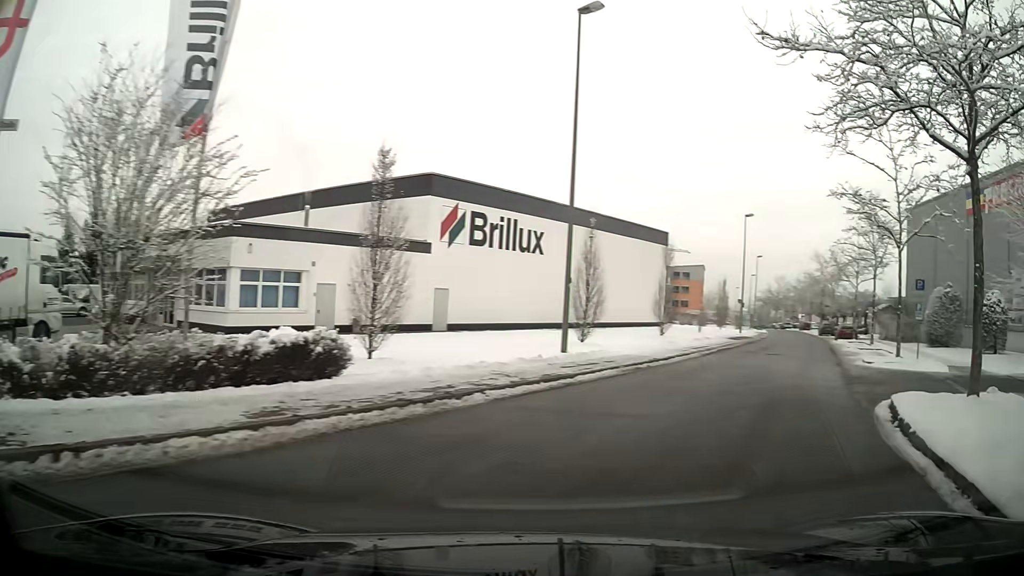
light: Day
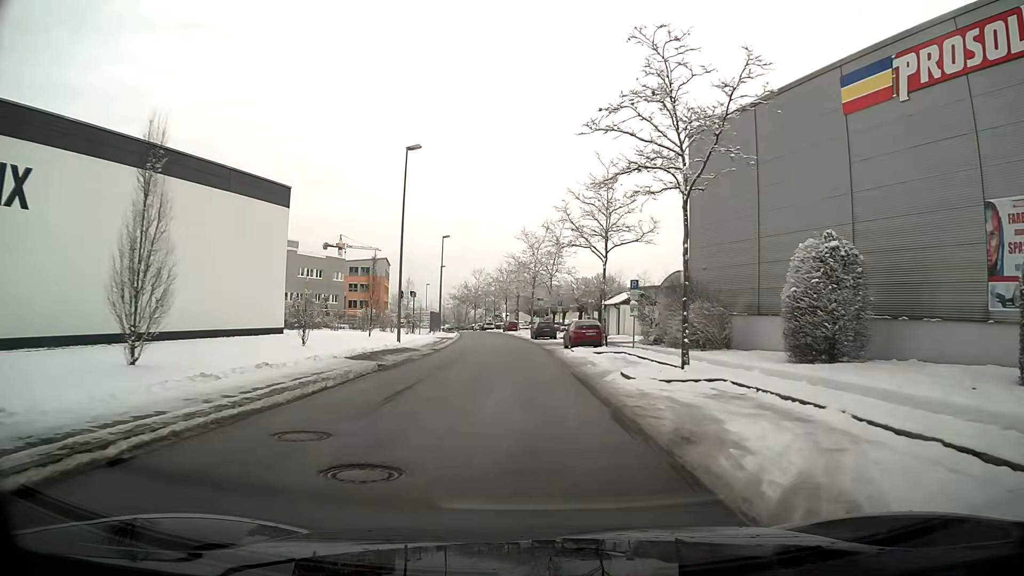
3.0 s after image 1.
(+6.6, +23.0) m; +19°
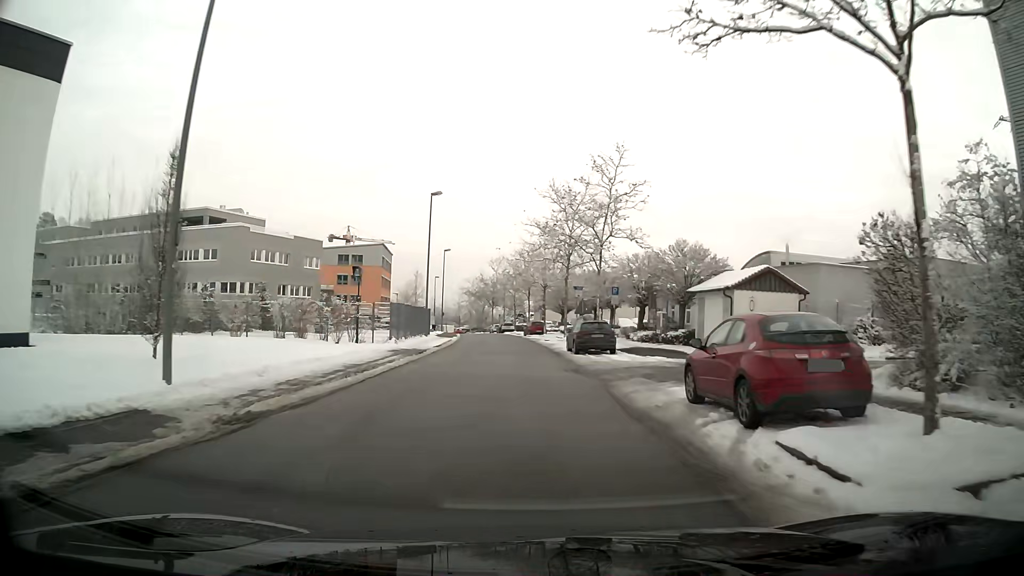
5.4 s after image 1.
(-0.8, +24.4) m; -4°
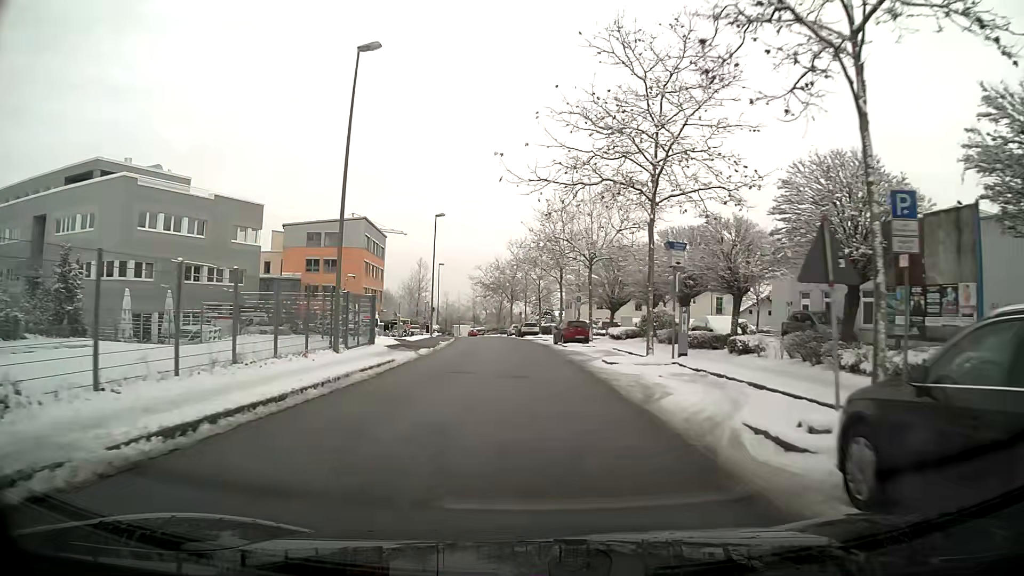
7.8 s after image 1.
(-0.2, +26.6) m; -1°
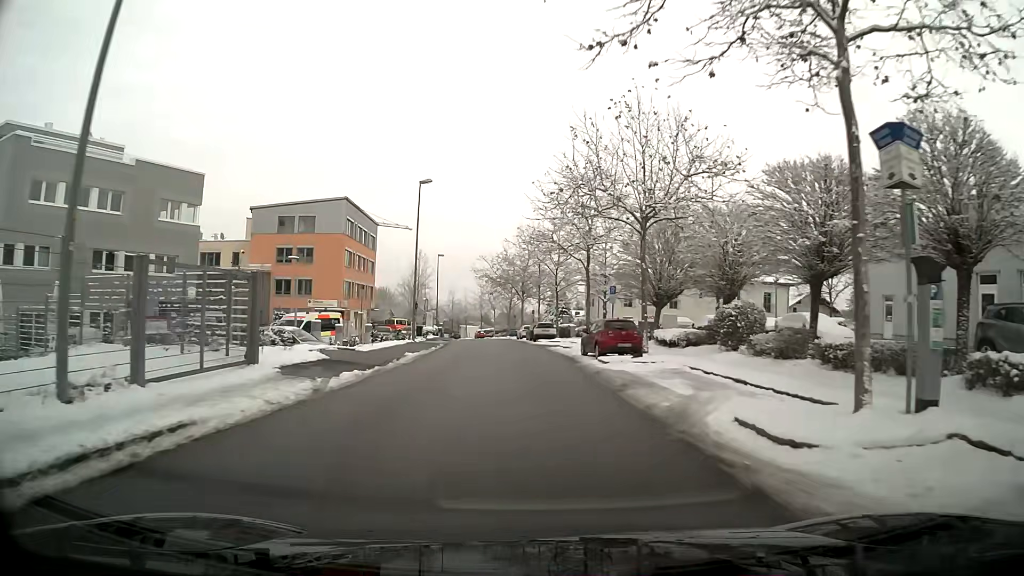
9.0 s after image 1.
(-0.1, +13.7) m; -1°
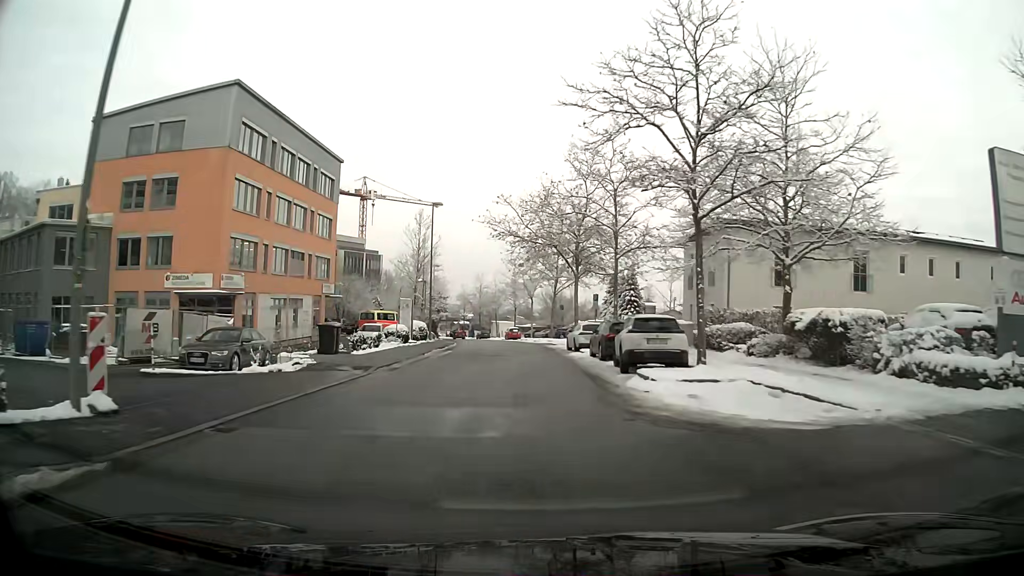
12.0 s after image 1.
(-1.0, +34.3) m; -4°
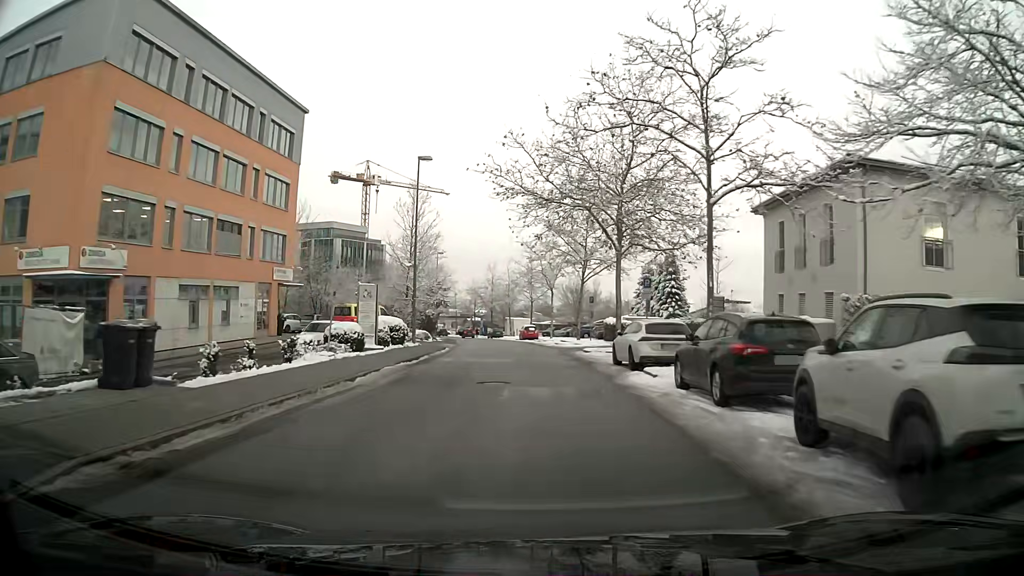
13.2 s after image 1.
(-0.2, +13.5) m; -2°
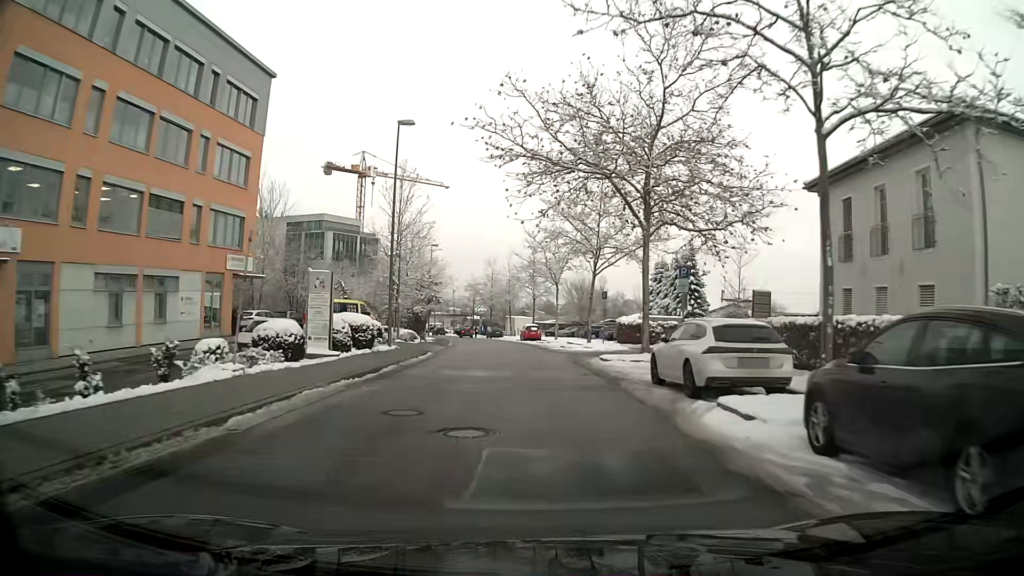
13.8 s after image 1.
(0.0, +6.7) m; 0°
(0, +10) (0, +20) (0, +30) (-1, +40) (-2, +50) (-3, +60) (-5, +70) (-7, +79) (-11, +89) (-14, +98) m
